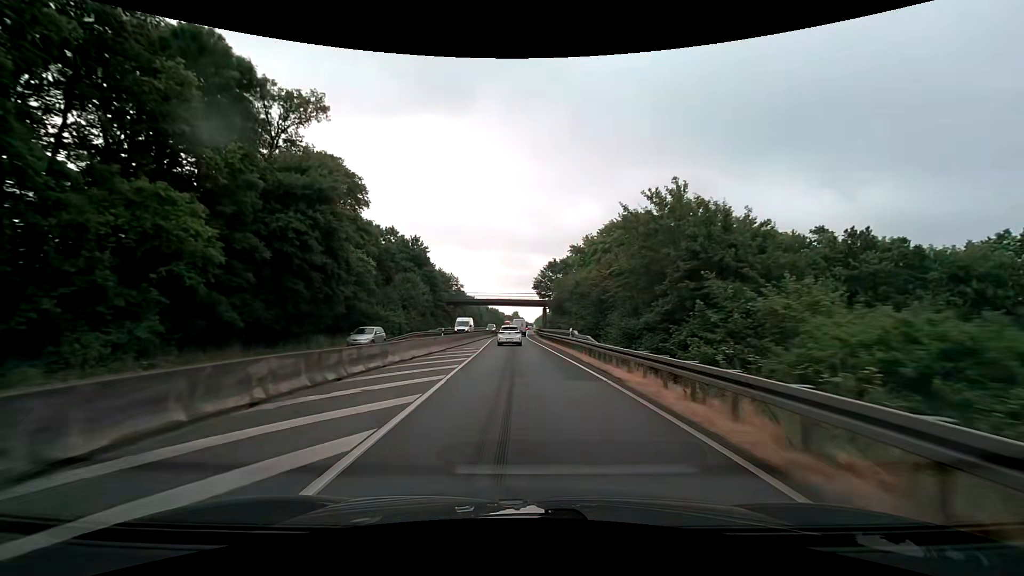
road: trunk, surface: asphalt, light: Day
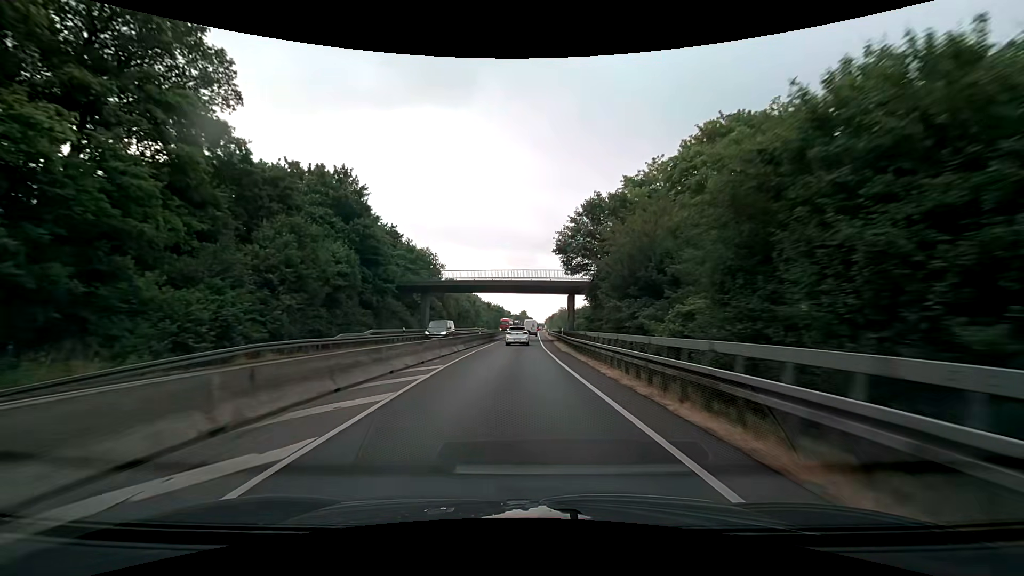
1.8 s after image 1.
(-0.4, +34.7) m; -1°
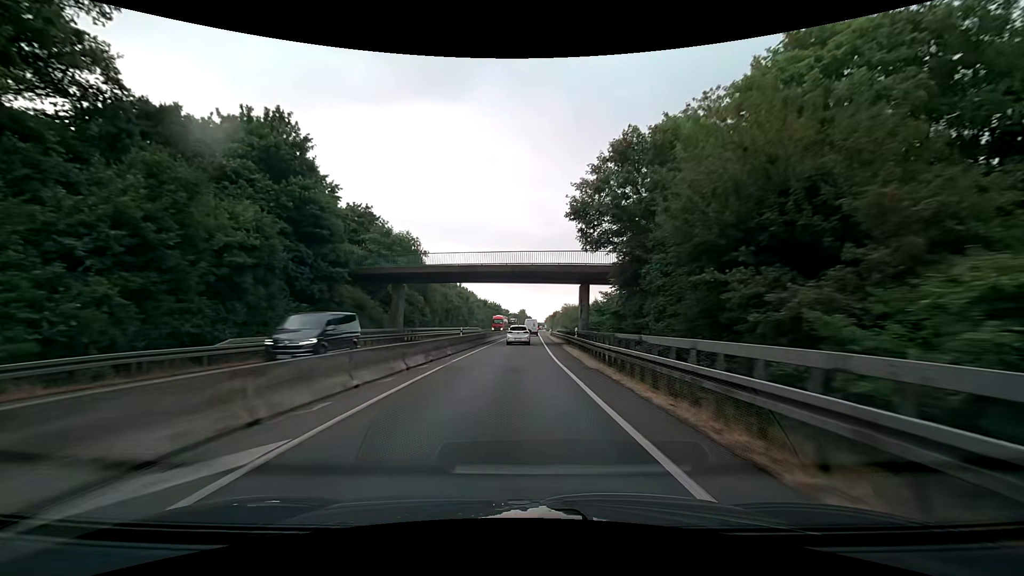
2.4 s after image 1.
(0.0, +11.7) m; 0°
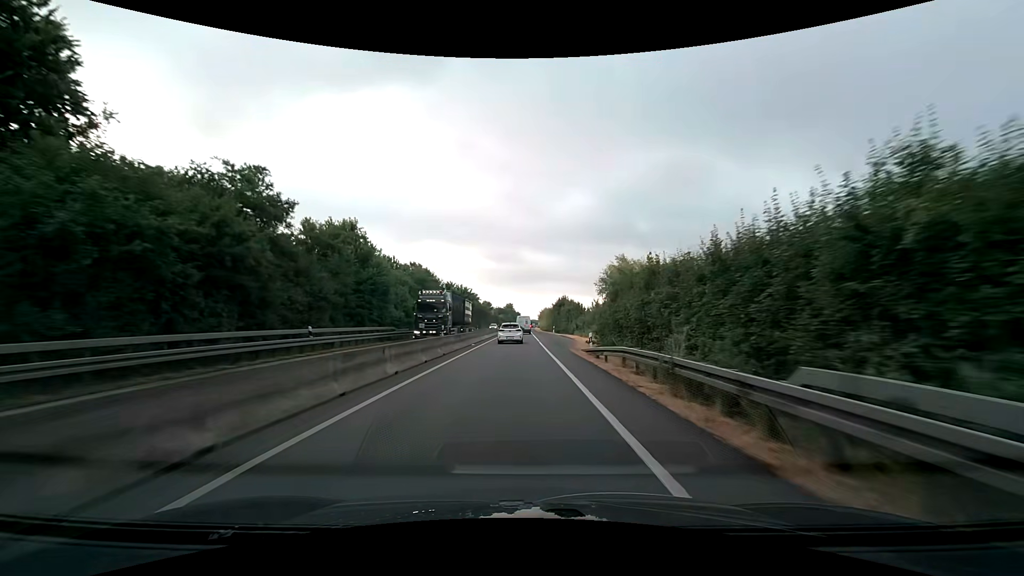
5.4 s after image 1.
(+0.6, +57.8) m; +1°
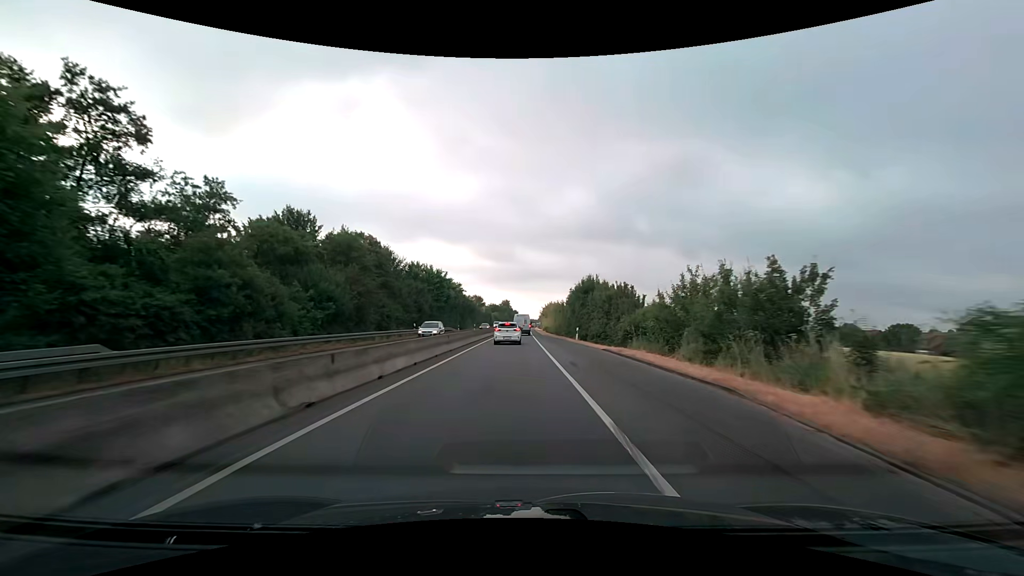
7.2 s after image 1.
(0.0, +33.3) m; 0°
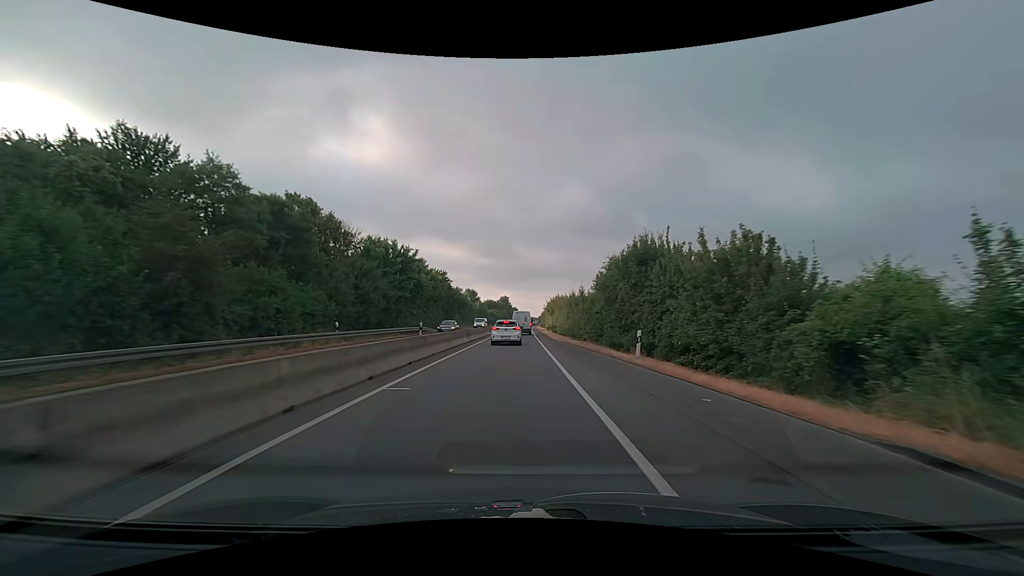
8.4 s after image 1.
(0.0, +20.5) m; 0°
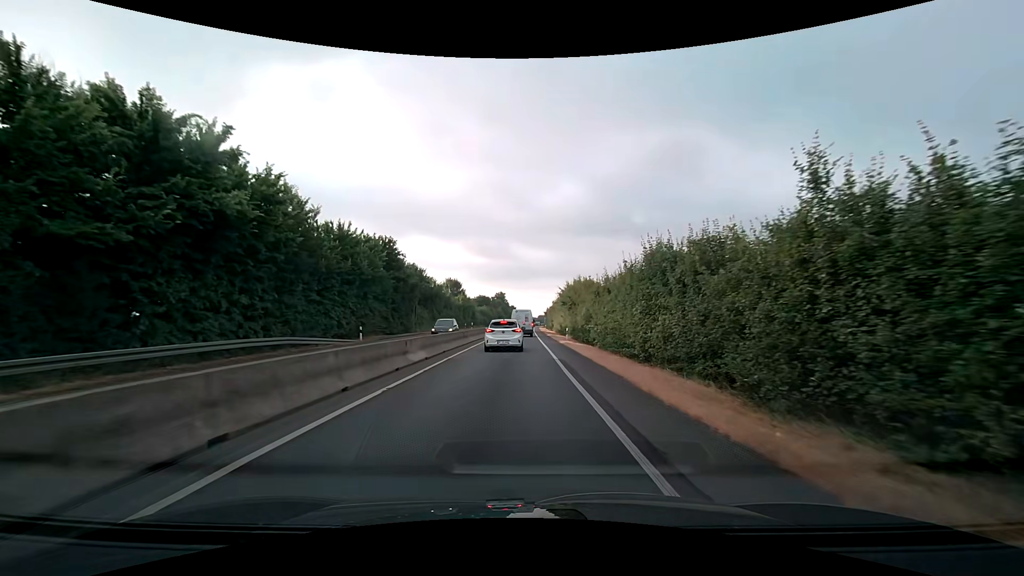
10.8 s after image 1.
(-0.1, +33.3) m; 0°
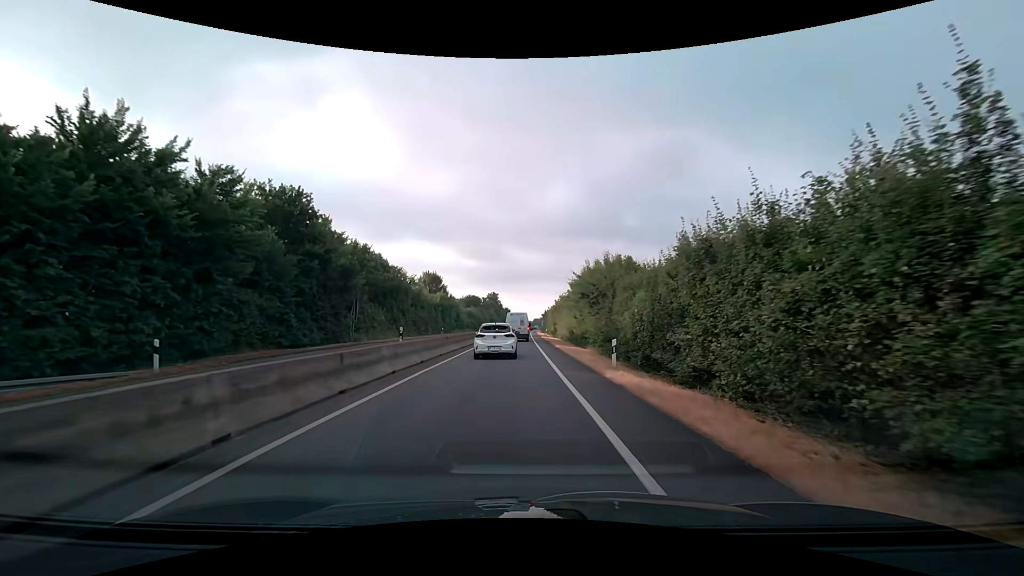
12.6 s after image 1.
(+0.1, +19.6) m; 0°
(0, +10) (0, +20) (0, +30) (0, +40) (0, +50) (0, +60) (0, +70) (+1, +80) (+1, +90) (+1, +100) m
